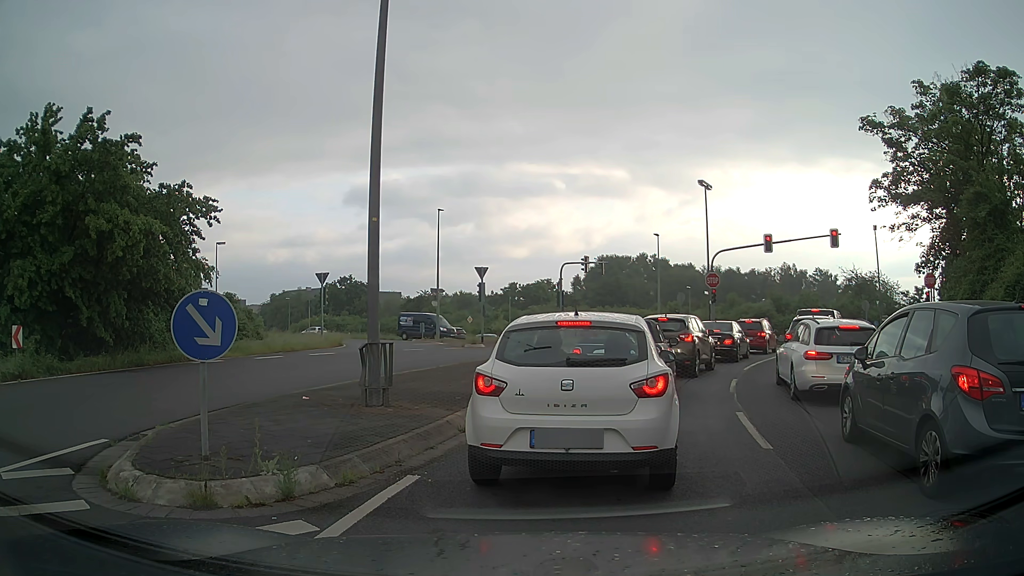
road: unclassified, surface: asphalt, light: Day
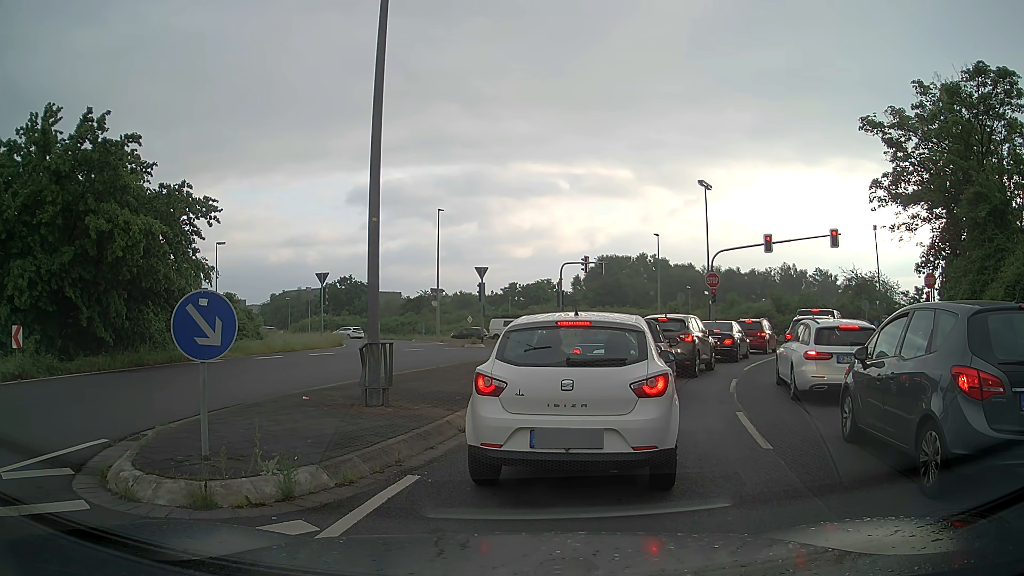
(0.0, 0.0) m; 0°
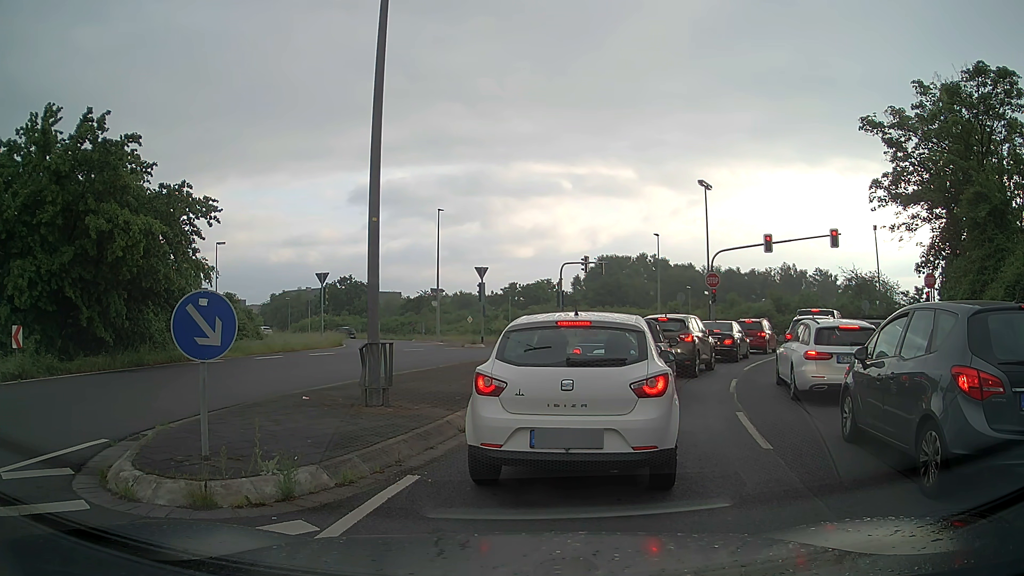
(0.0, 0.0) m; 0°
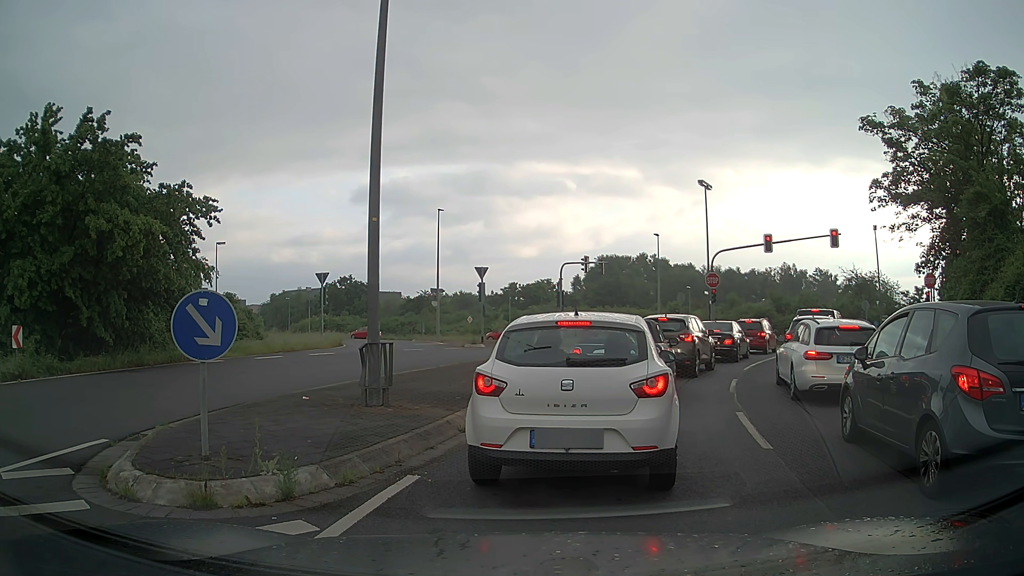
(0.0, 0.0) m; 0°
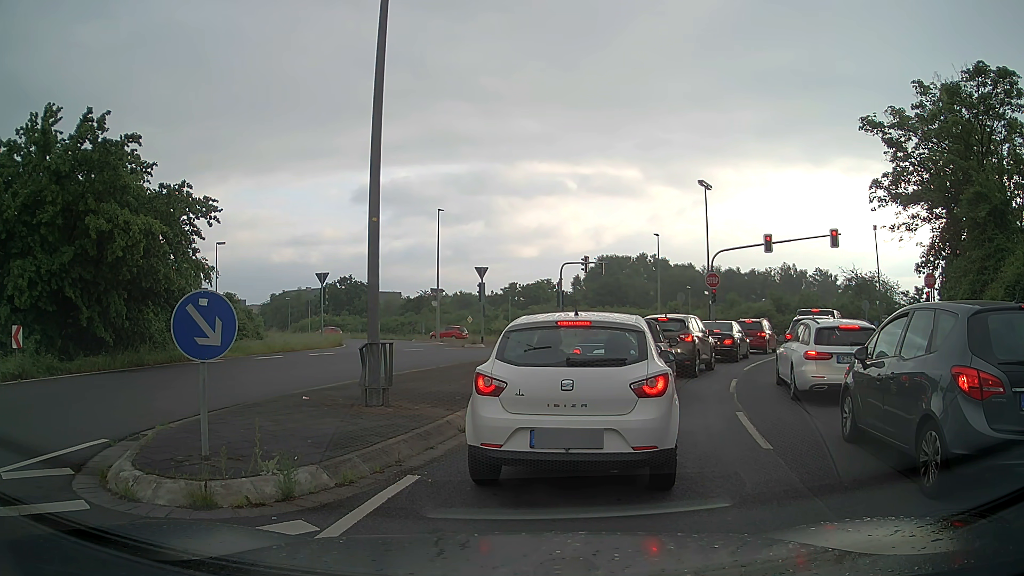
(0.0, 0.0) m; 0°
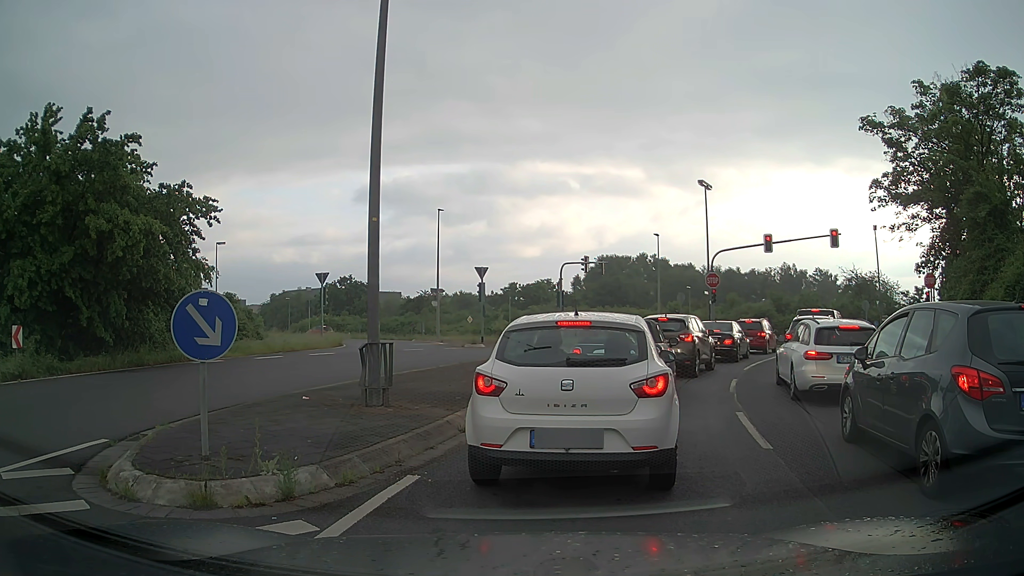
(0.0, 0.0) m; 0°
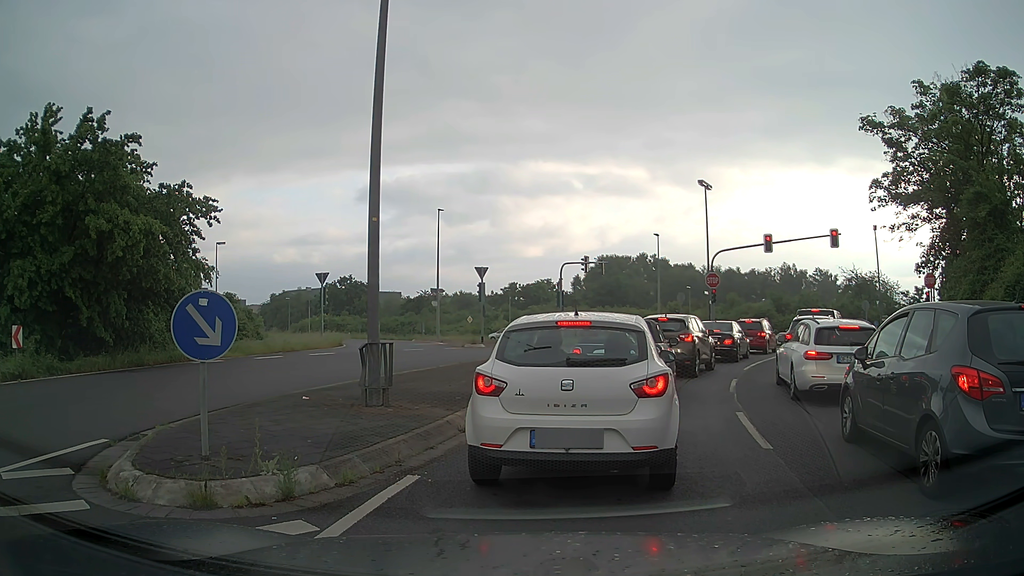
(0.0, 0.0) m; 0°
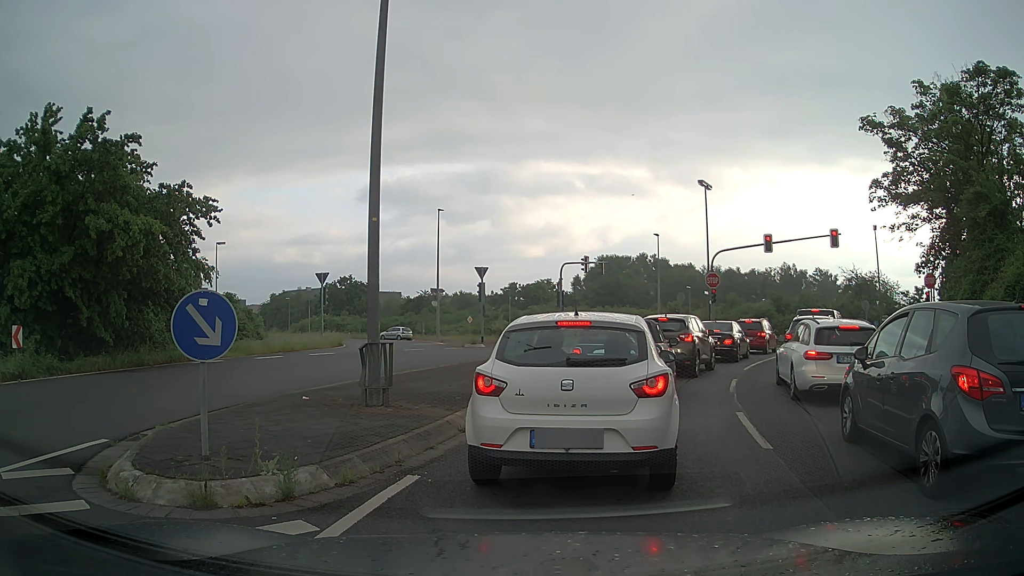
(0.0, 0.0) m; 0°
(+1, +10) (+5, +19) (+9, +28) (+14, +37) (+17, +46) (+14, +56) (+6, +63) (-2, +69) (-10, +75) (-18, +81) m
